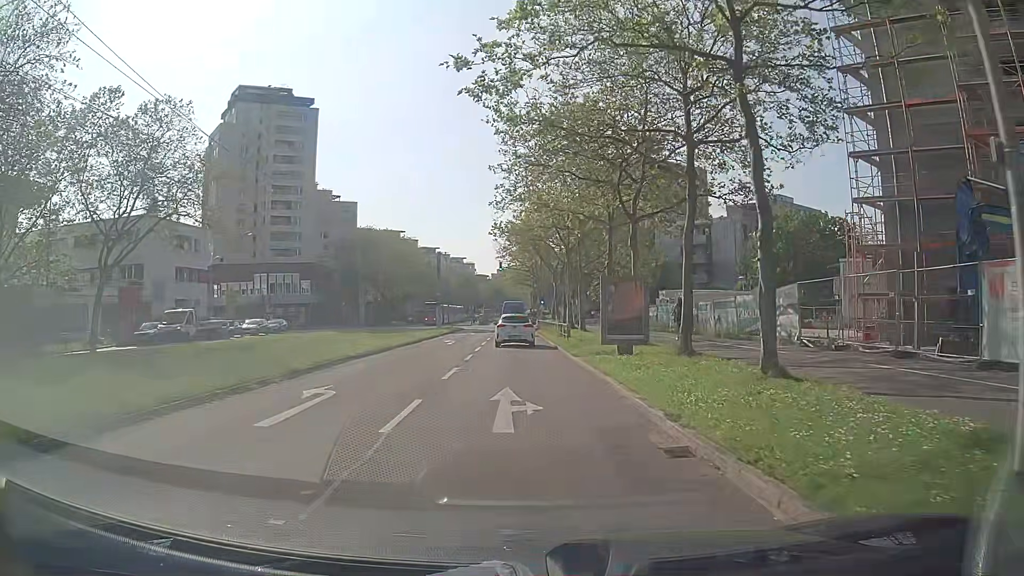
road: tertiary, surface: asphalt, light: Day
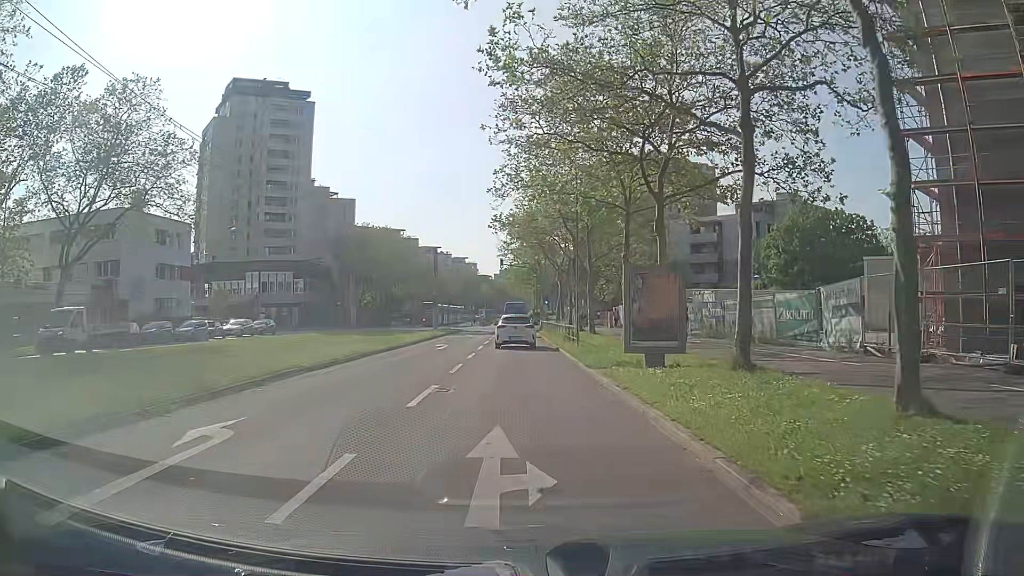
(+0.1, +4.3) m; 0°
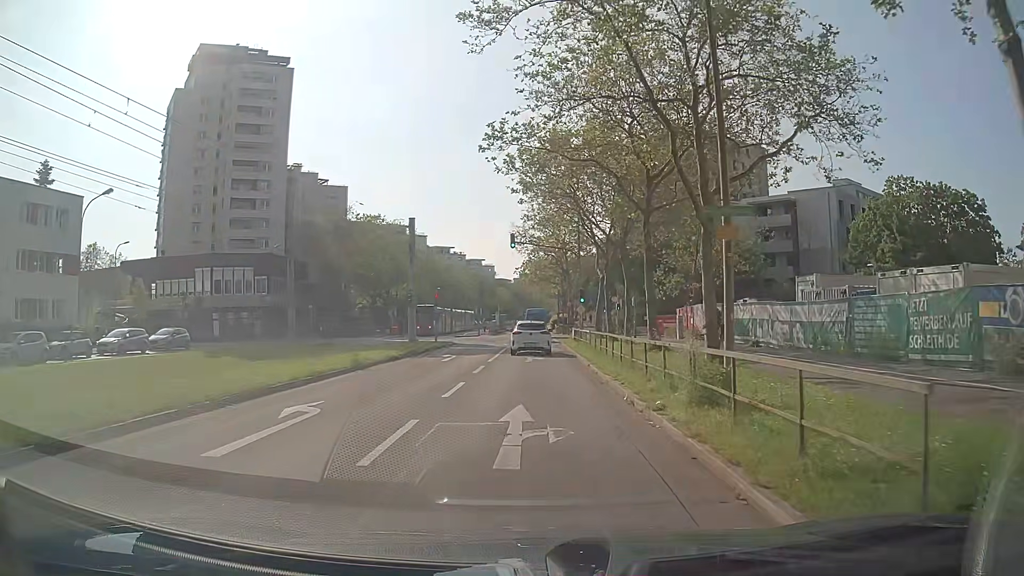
(-0.1, +21.8) m; -1°
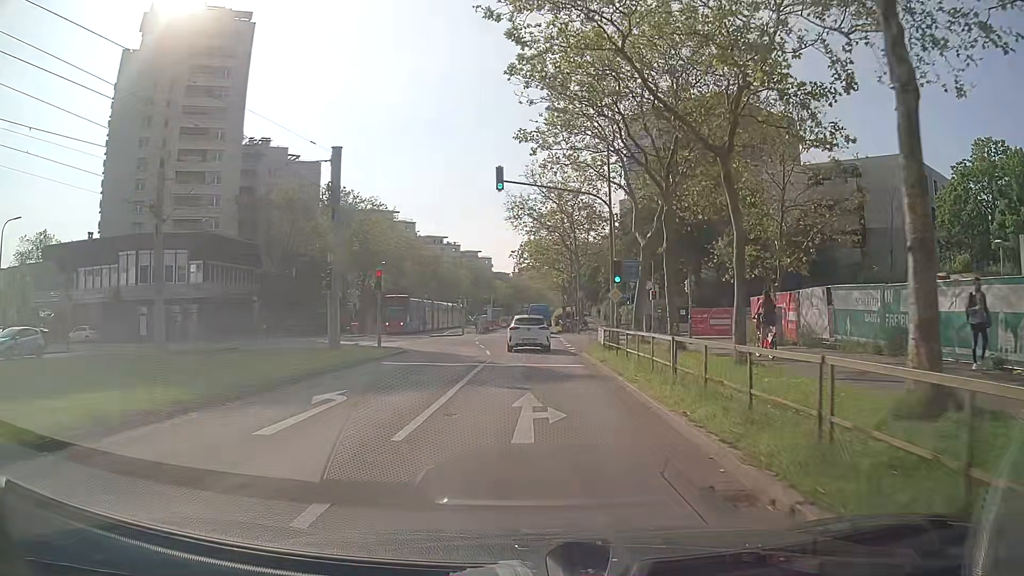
(0.0, +16.6) m; -1°
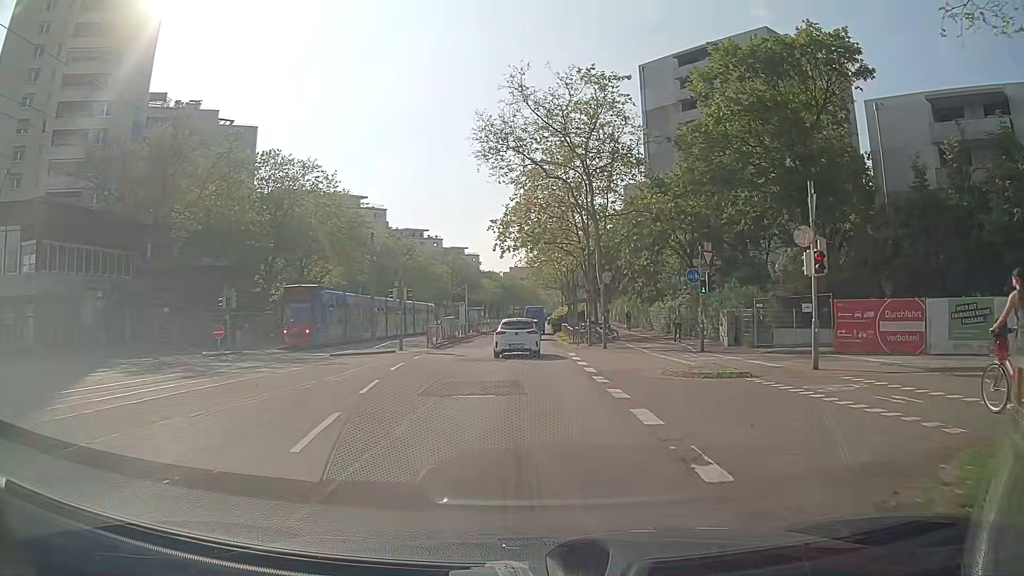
(+0.4, +24.2) m; +1°
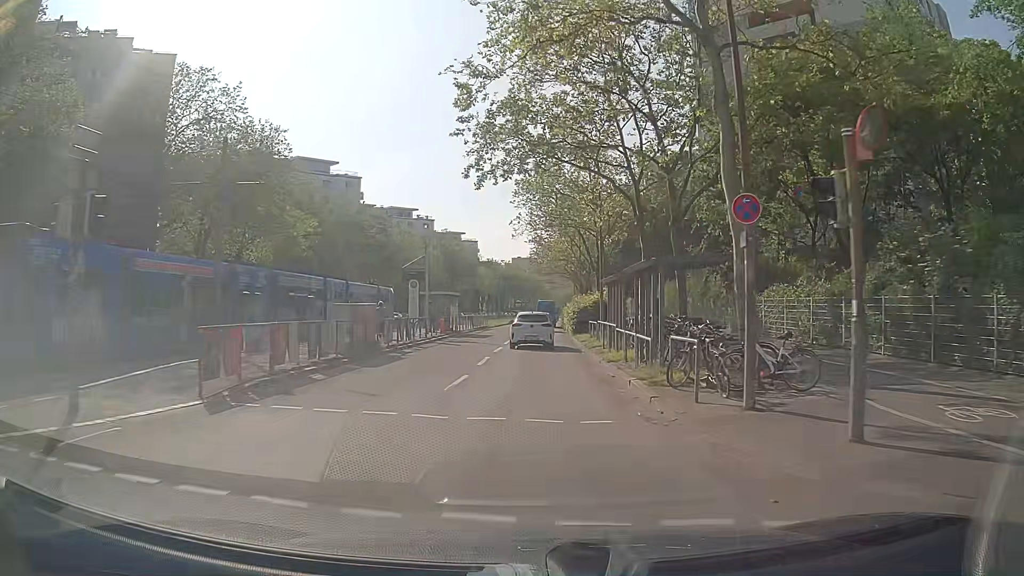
(-0.2, +24.4) m; 0°
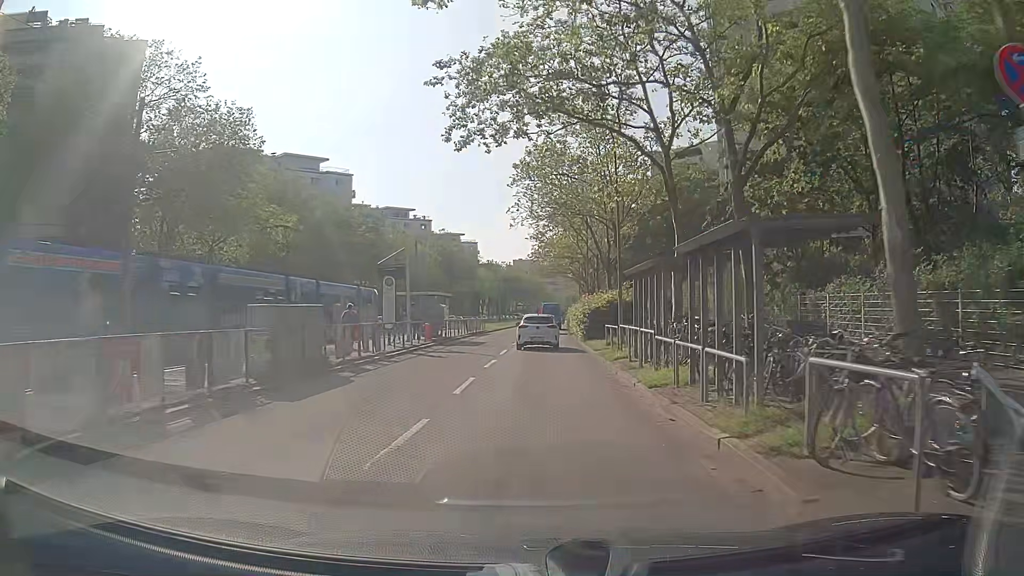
(0.0, +6.0) m; 0°
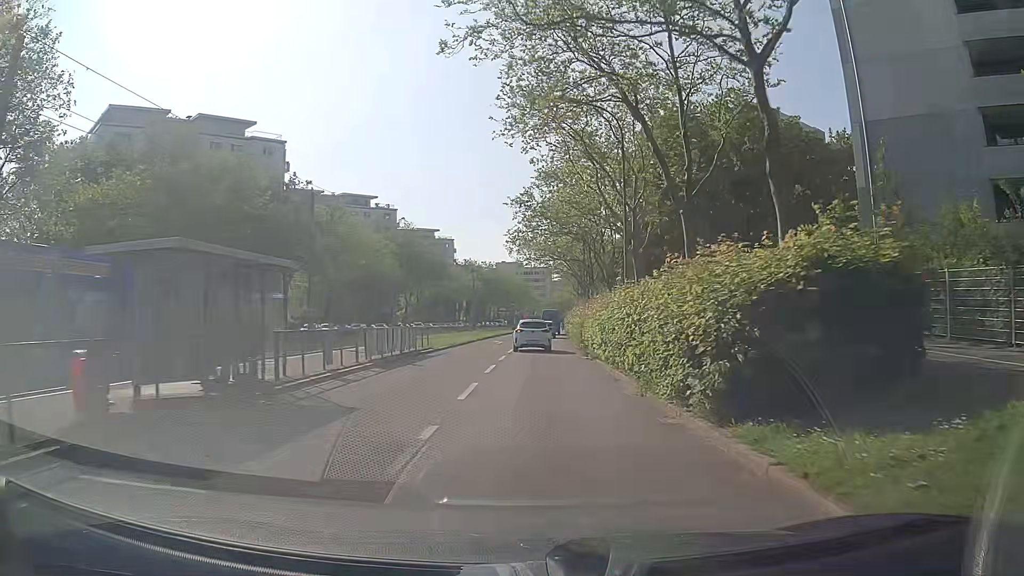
(+0.1, +24.7) m; +1°
(0, +10) (0, +20) (+1, +30) (+1, +40) (+1, +50) (+2, +60) (+2, +70) (+3, +80) (+3, +90) (+4, +100) m
